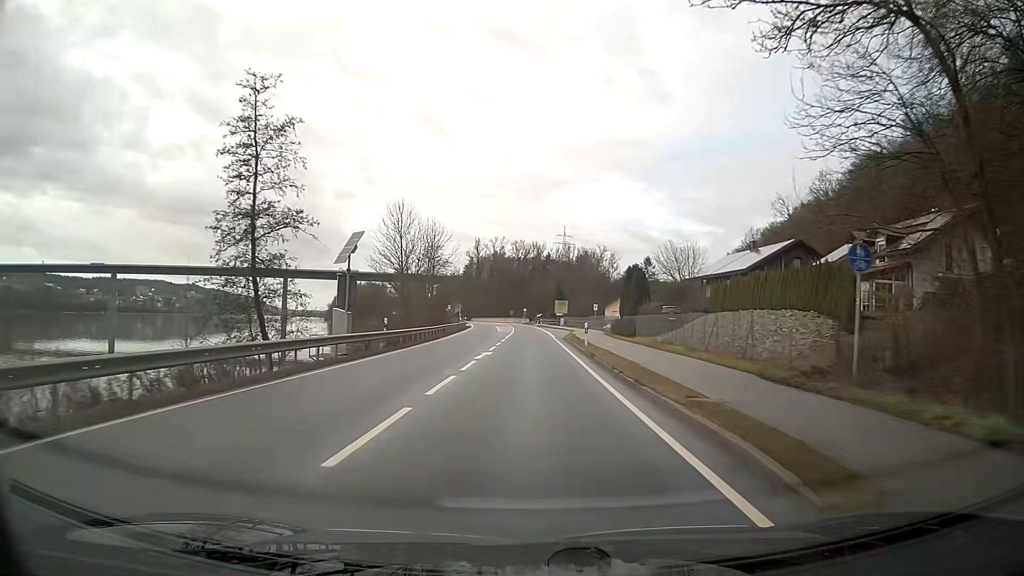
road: primary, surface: asphalt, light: Day
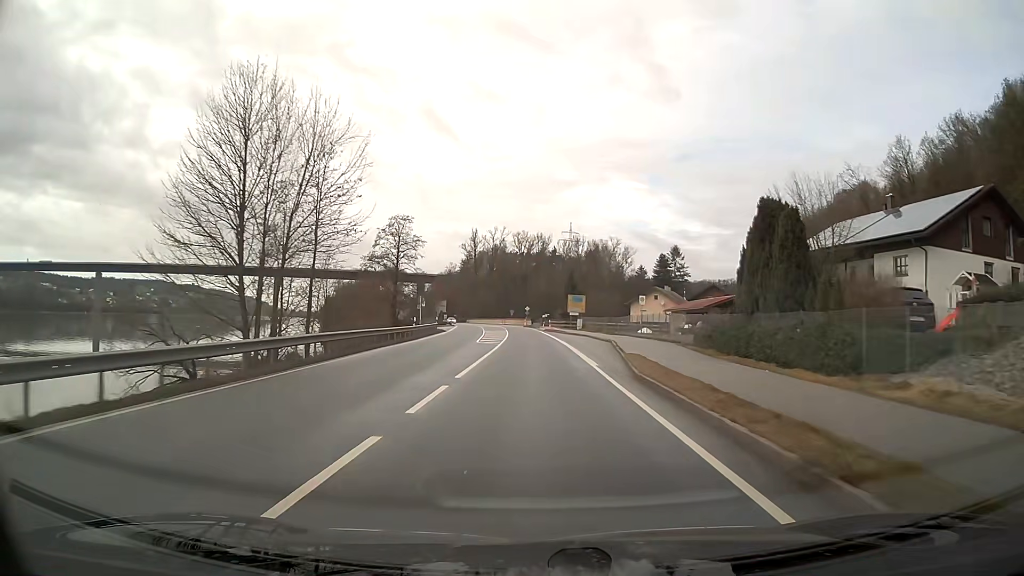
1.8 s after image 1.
(-0.1, +32.5) m; 0°
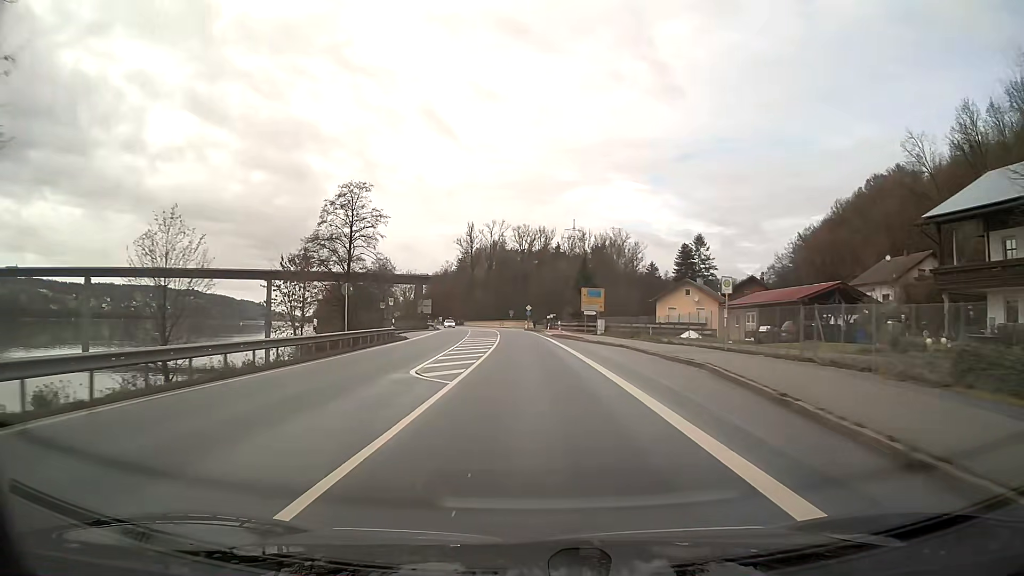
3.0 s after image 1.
(0.0, +21.5) m; 0°
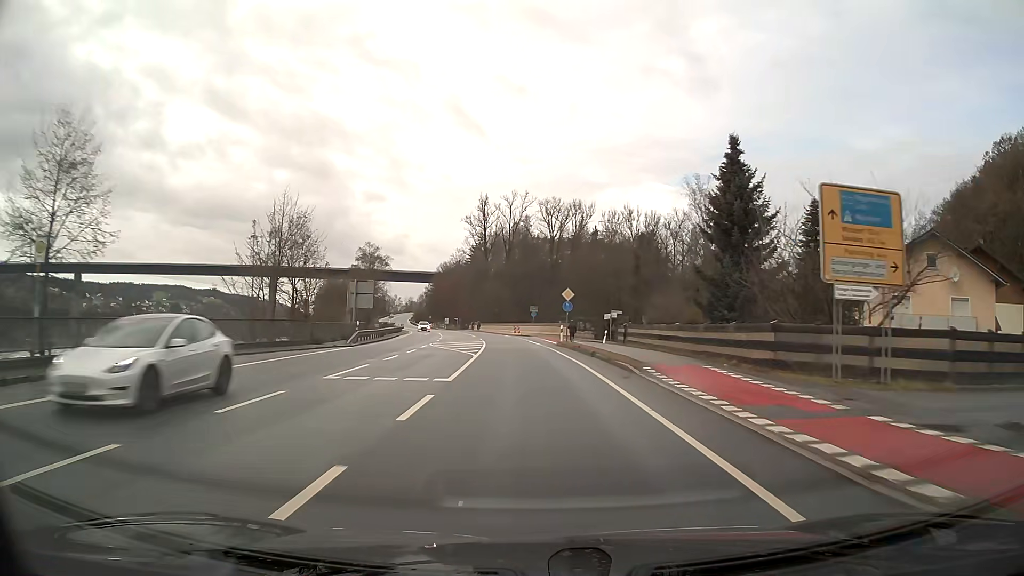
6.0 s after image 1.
(-1.1, +53.4) m; -3°
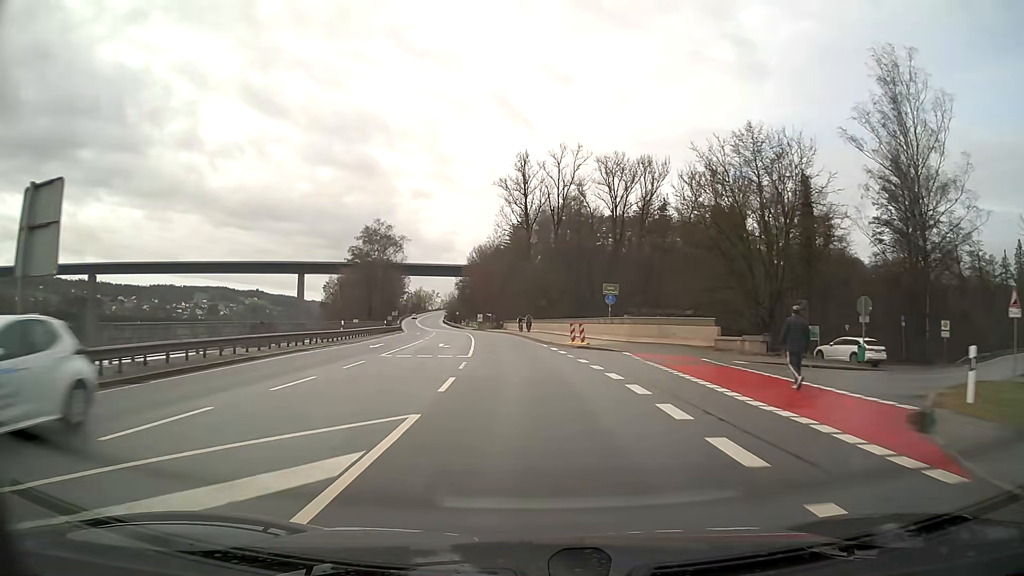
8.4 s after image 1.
(-1.5, +42.4) m; -4°
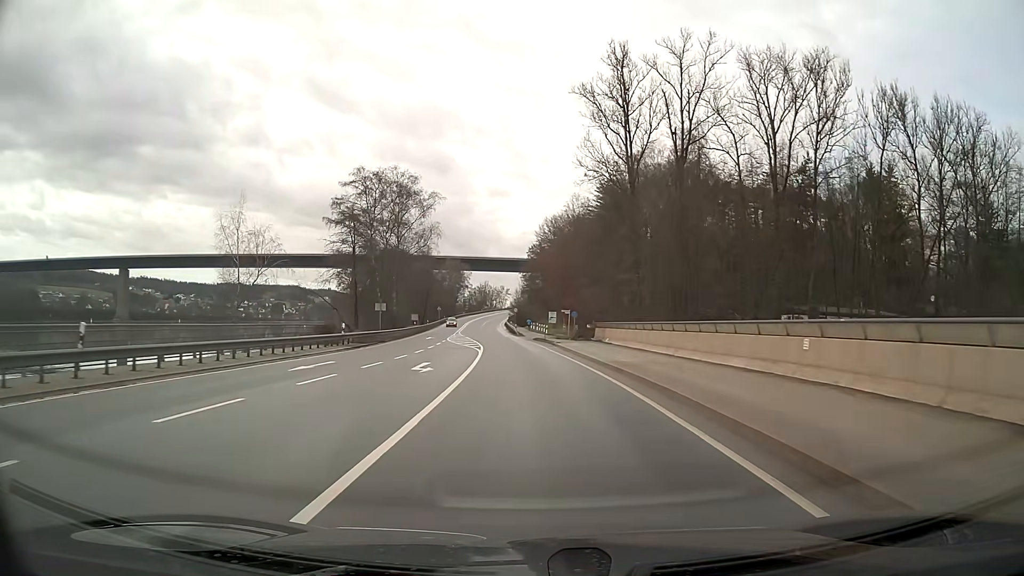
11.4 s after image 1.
(-3.2, +53.2) m; -7°
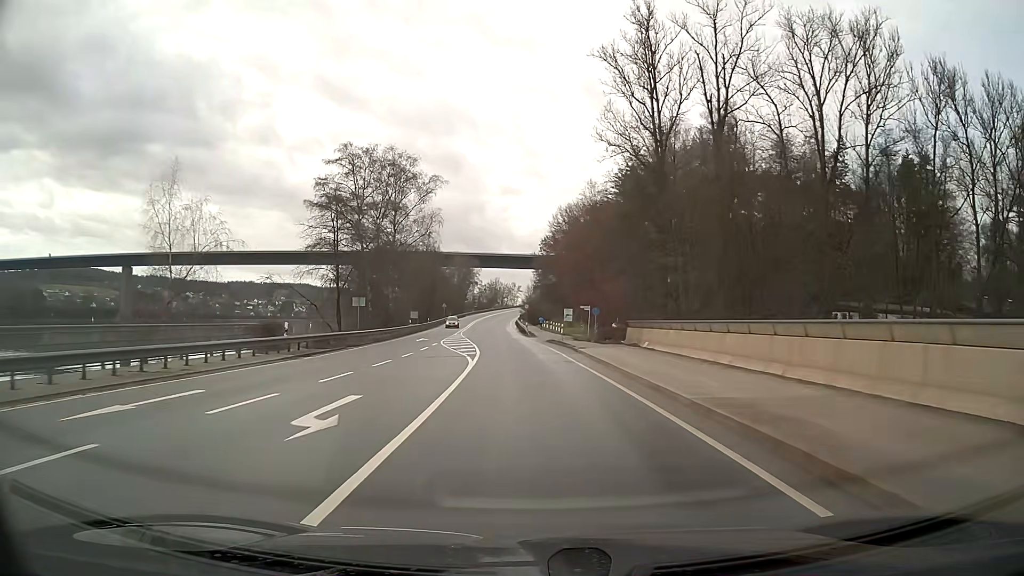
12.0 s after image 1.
(-0.1, +10.7) m; -1°
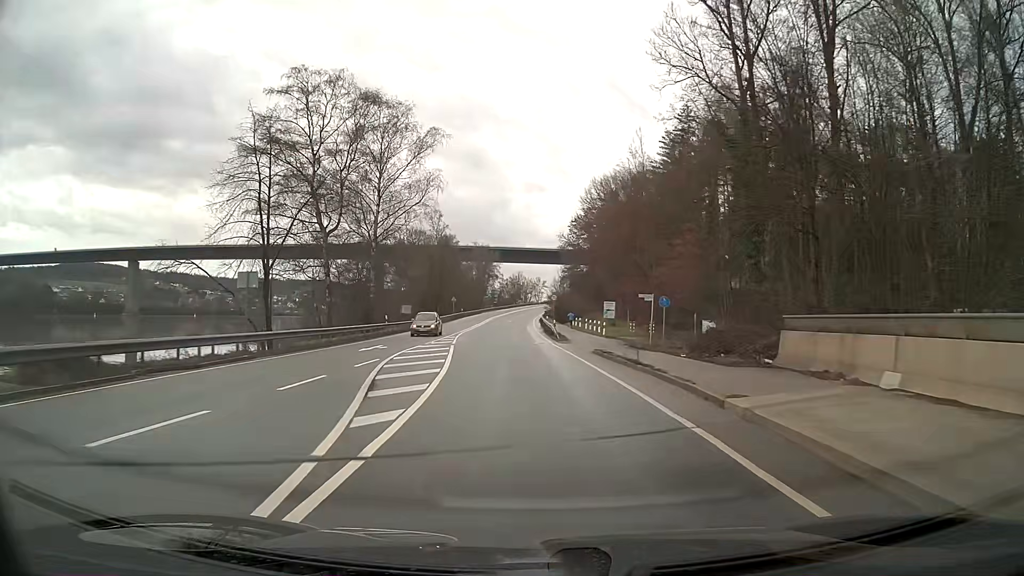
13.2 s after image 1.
(-0.4, +21.5) m; -2°
